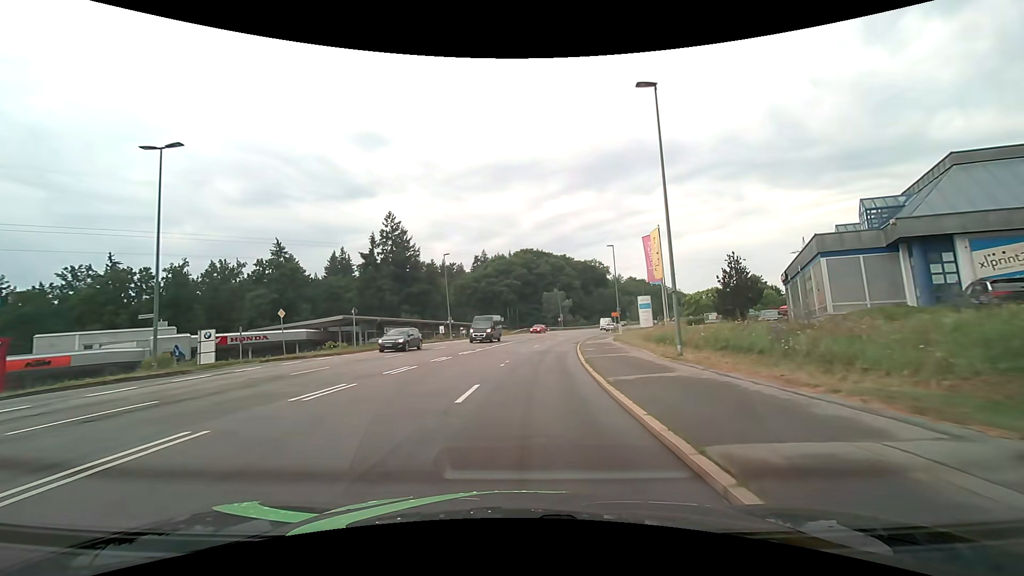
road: secondary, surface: asphalt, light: Day
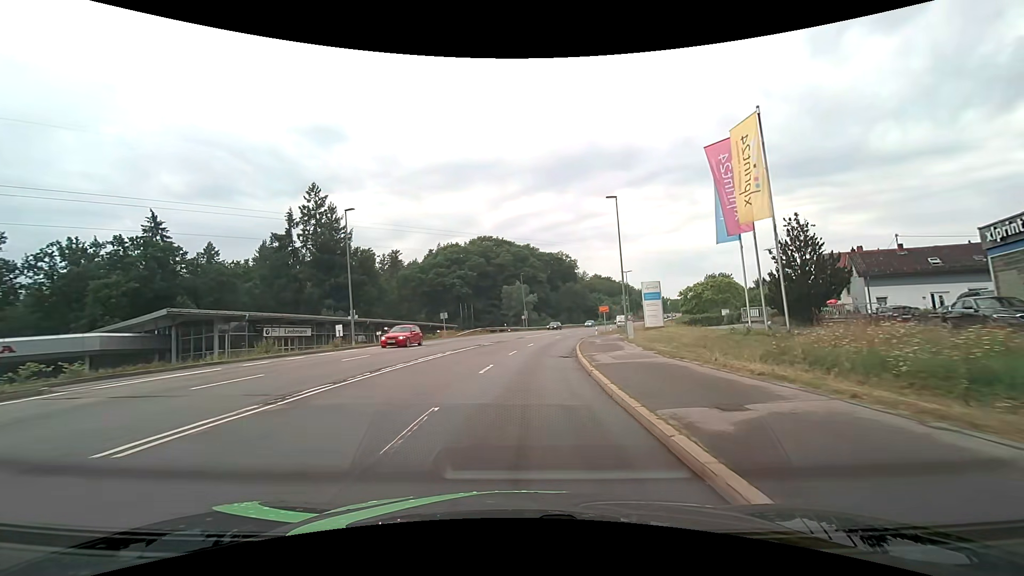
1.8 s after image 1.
(+1.0, +21.9) m; +5°
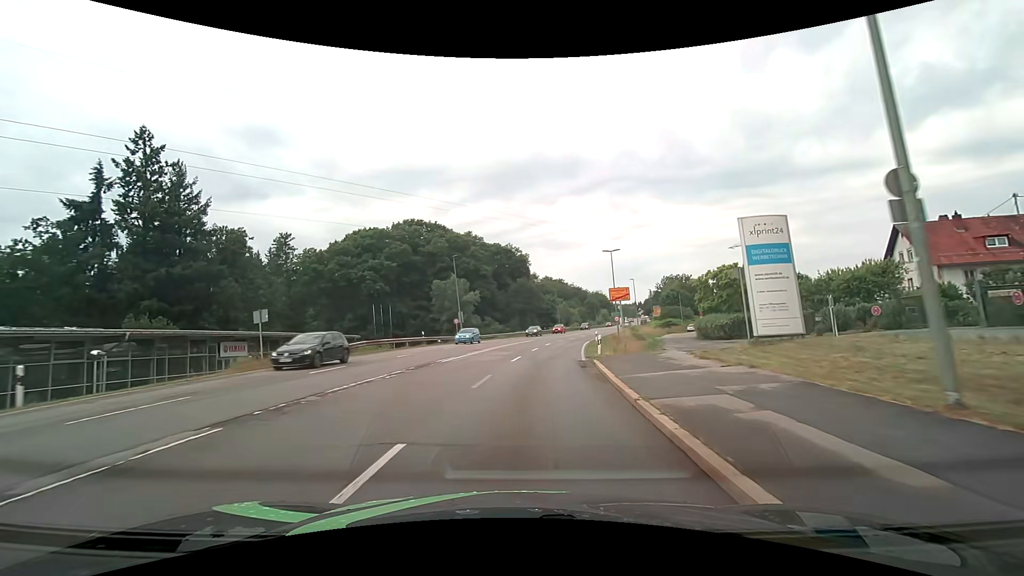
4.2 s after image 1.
(+1.7, +29.1) m; +6°
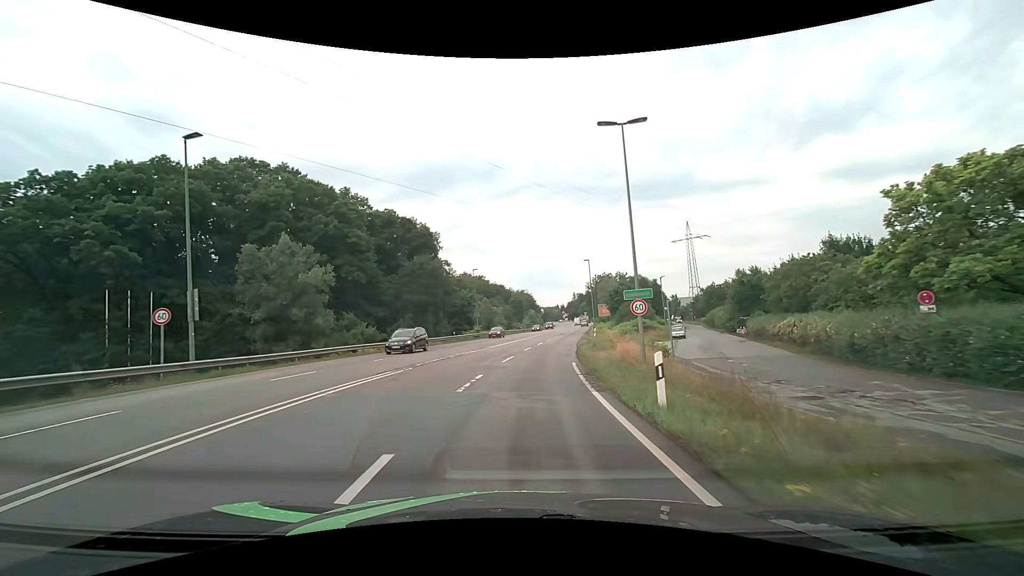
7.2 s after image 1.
(+2.7, +36.1) m; +9°
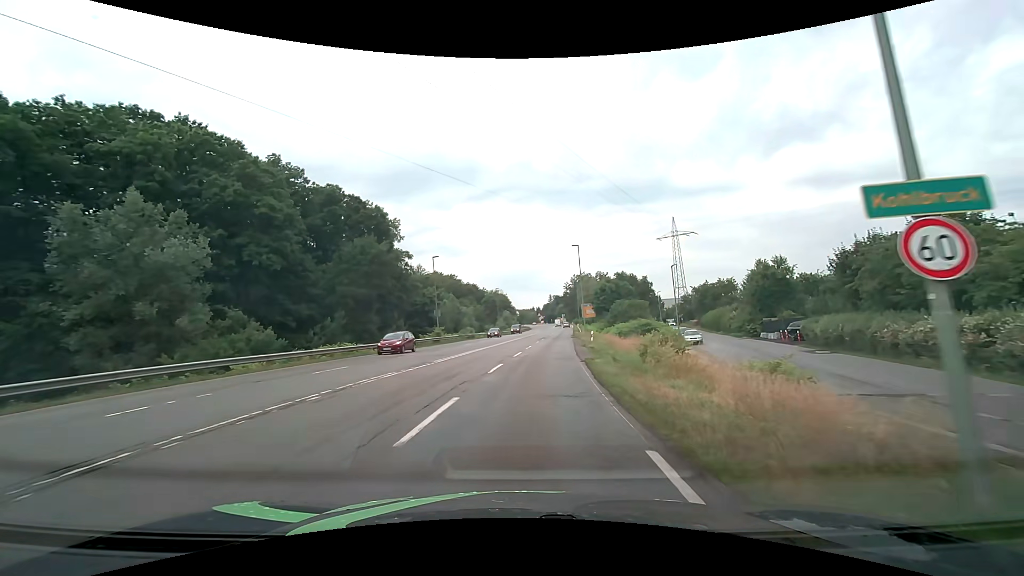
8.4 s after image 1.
(+0.4, +14.6) m; +3°
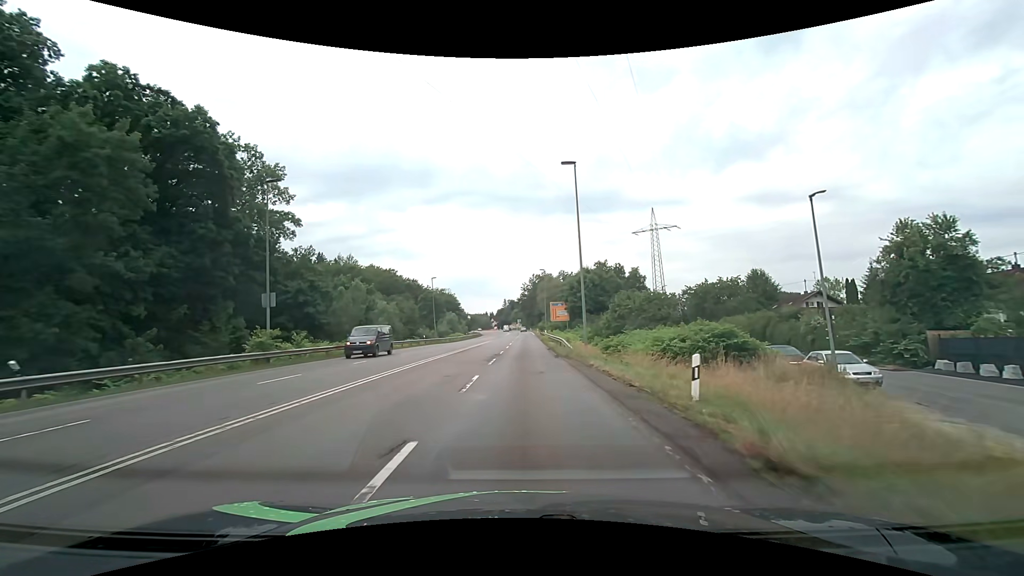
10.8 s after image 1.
(+1.4, +29.7) m; +6°
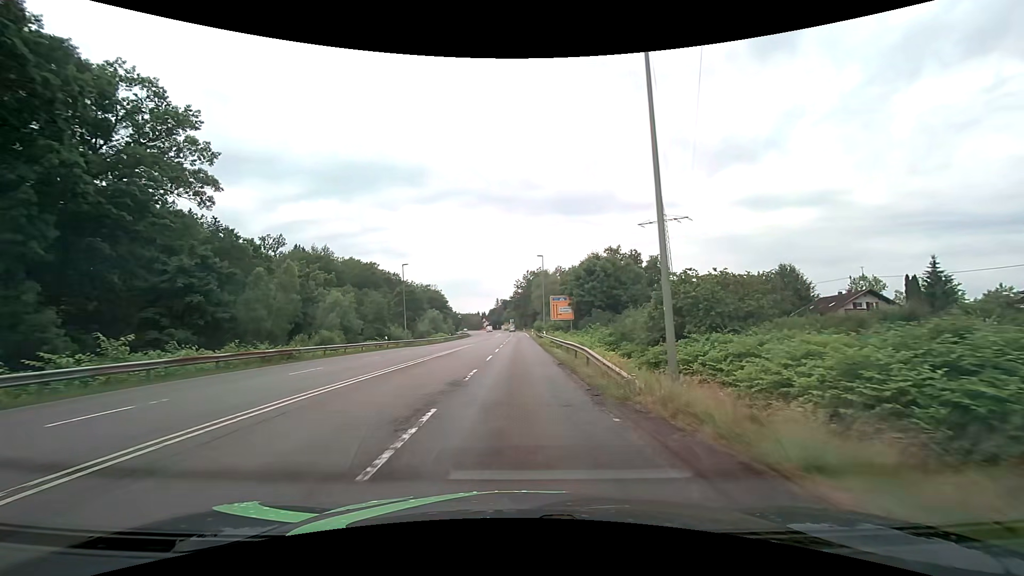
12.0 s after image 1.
(+0.1, +15.2) m; 0°
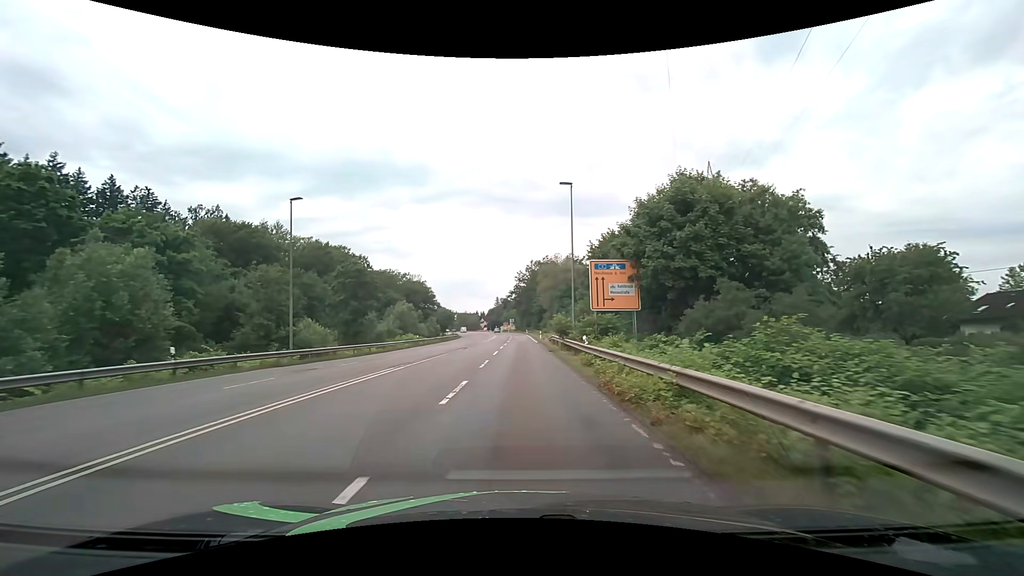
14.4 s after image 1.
(+0.1, +31.1) m; 0°
(0, +10) (0, +20) (0, +30) (0, +40) (0, +50) (0, +60) (0, +70) (0, +80) (0, +90) (-1, +100) m
